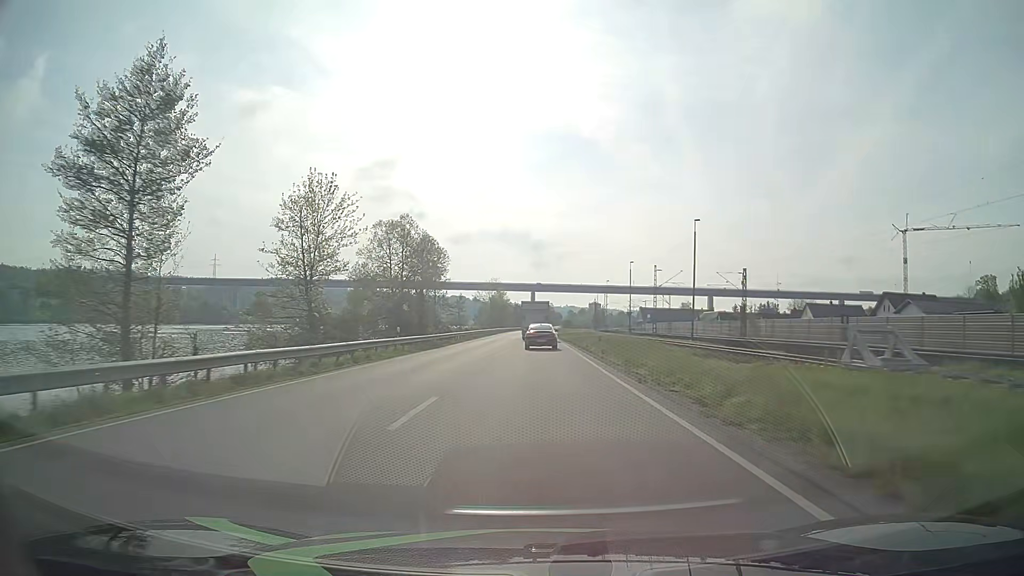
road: primary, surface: asphalt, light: Day
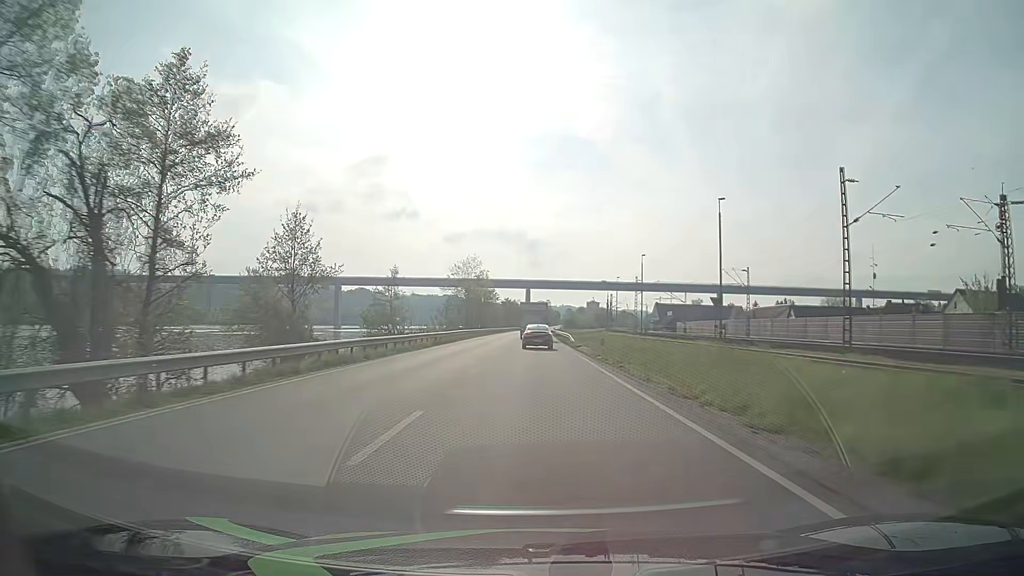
(+0.1, +50.6) m; 0°
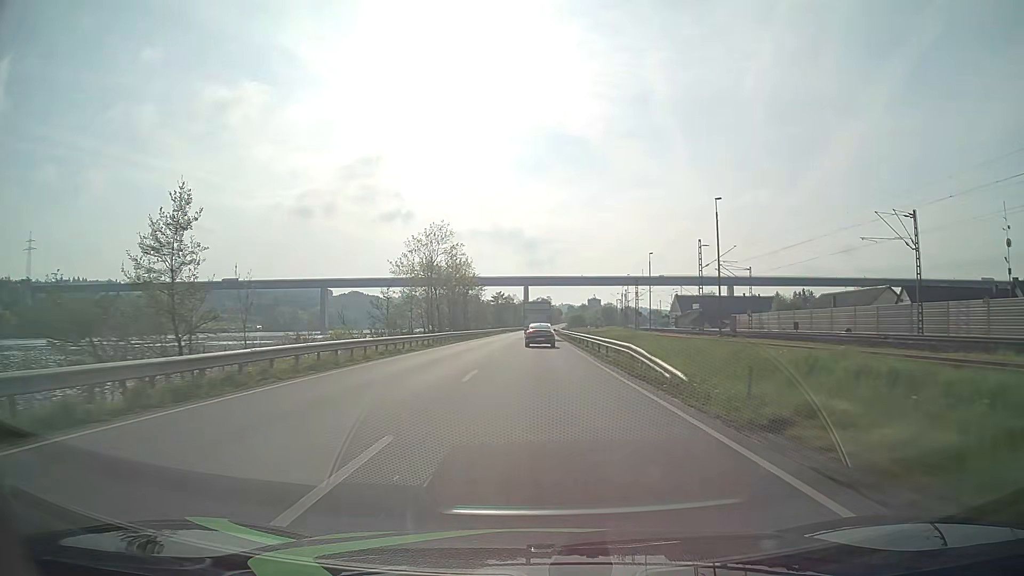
(+0.1, +38.6) m; 0°
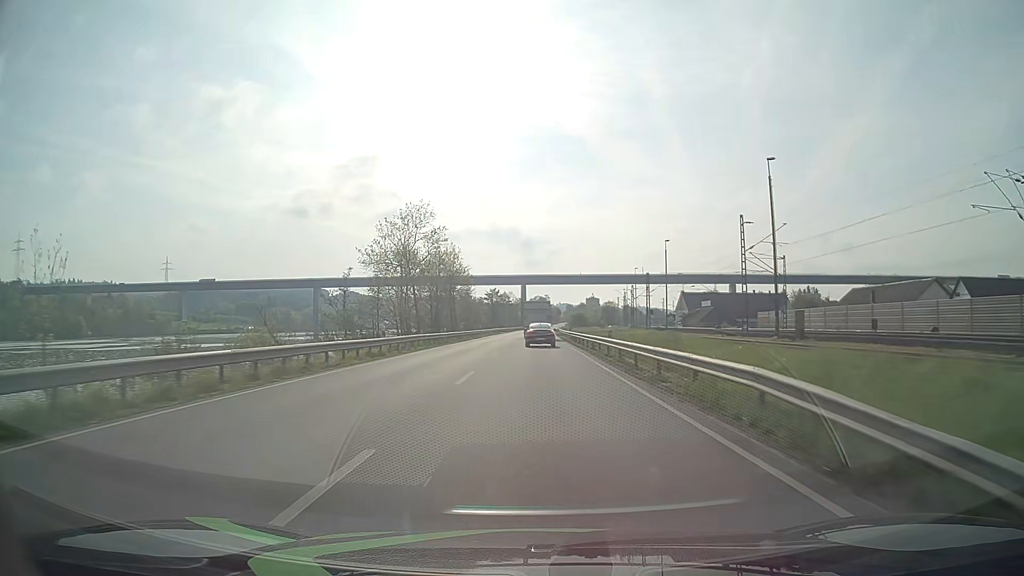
(0.0, +13.0) m; 0°
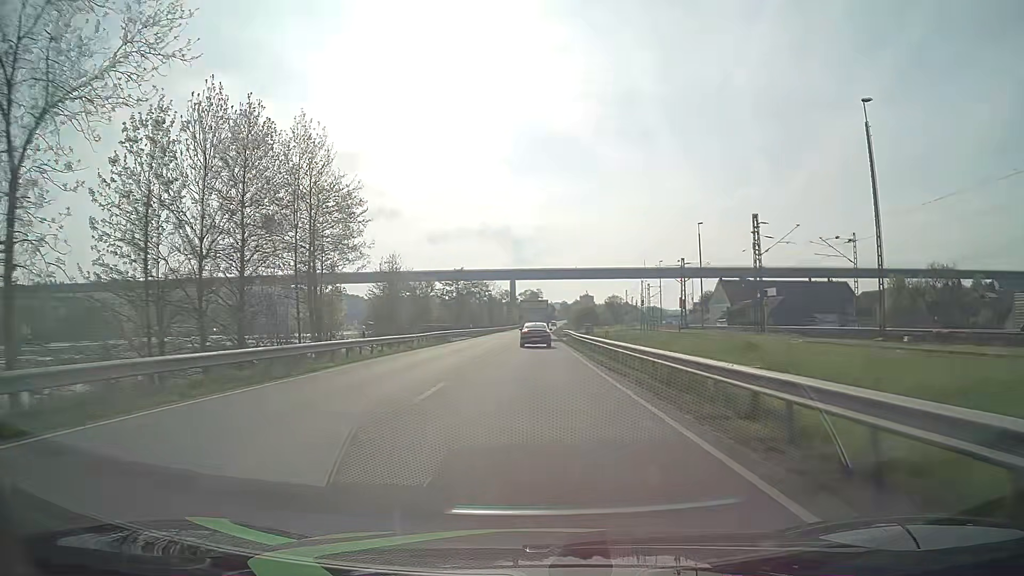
(+0.3, +52.2) m; +1°
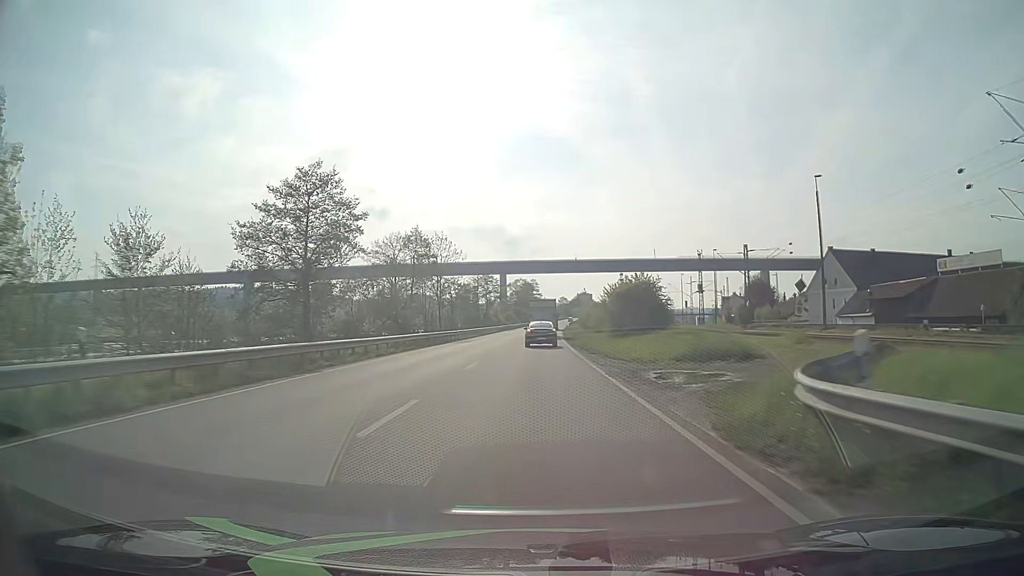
(+0.3, +63.9) m; +1°
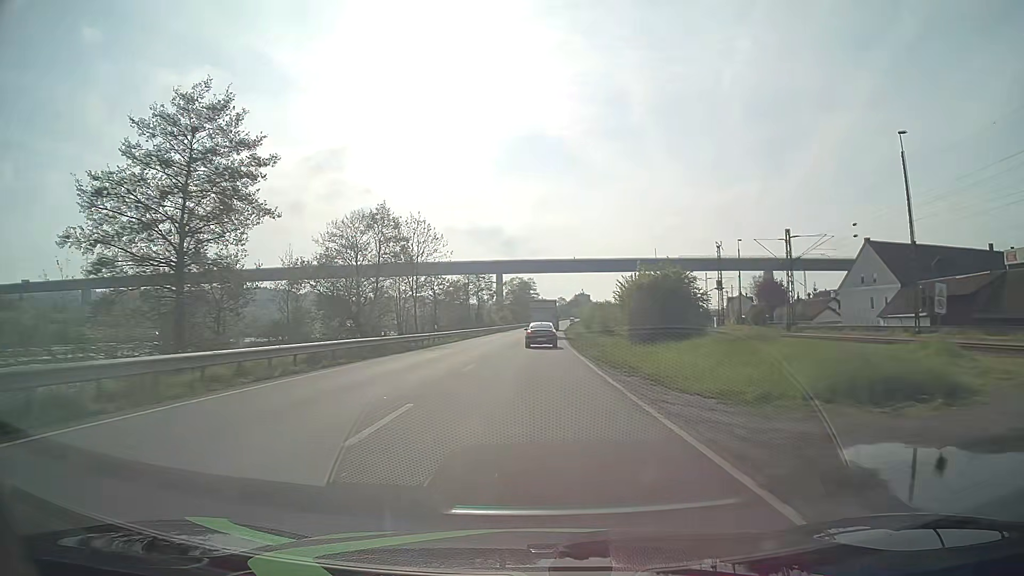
(0.0, +12.6) m; 0°
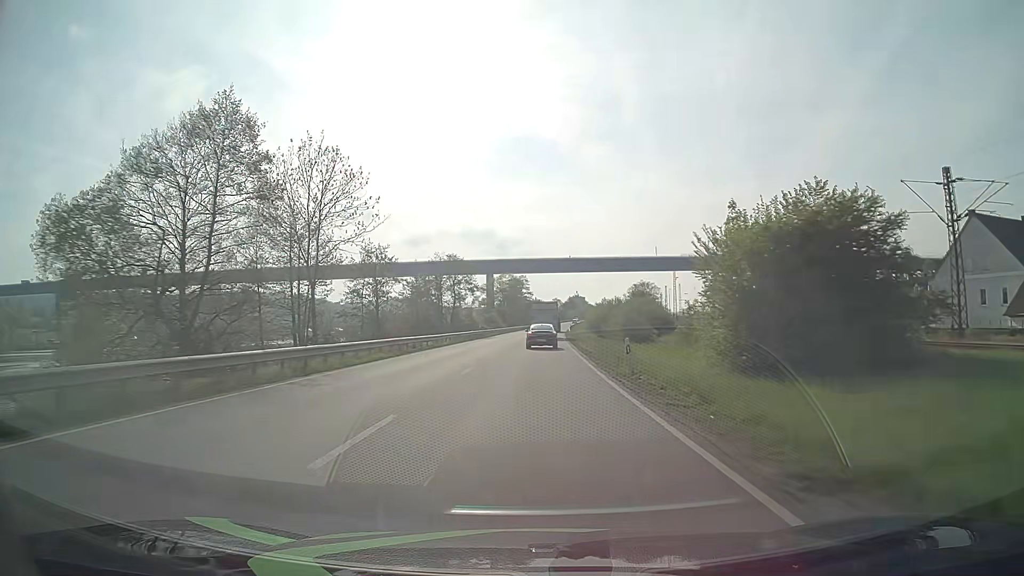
(+0.1, +25.3) m; +1°
(0, +10) (0, +20) (0, +30) (0, +40) (+1, +50) (+1, +60) (+1, +70) (+2, +80) (+2, +90) (+3, +100) m
